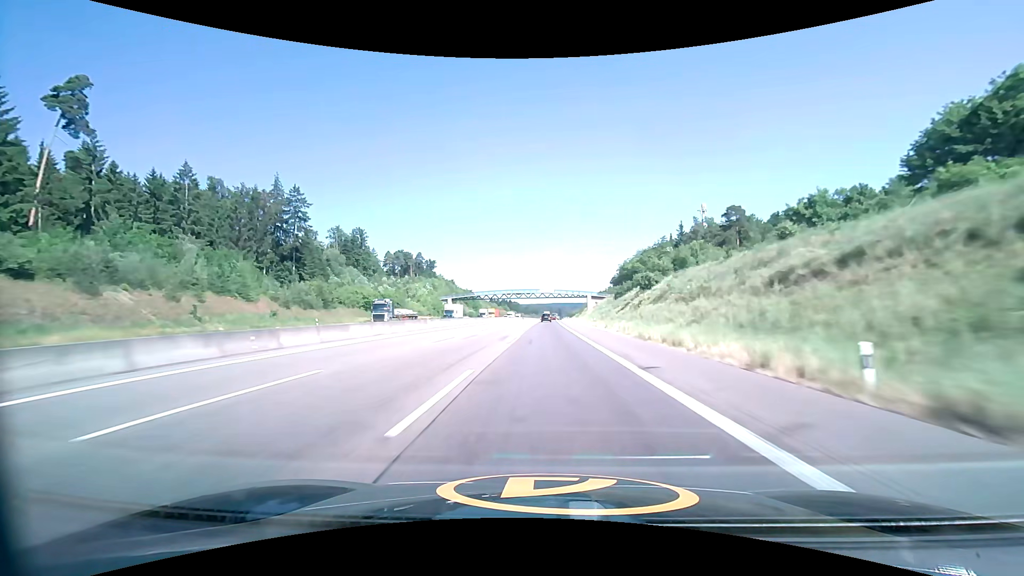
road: motorway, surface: asphalt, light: Day
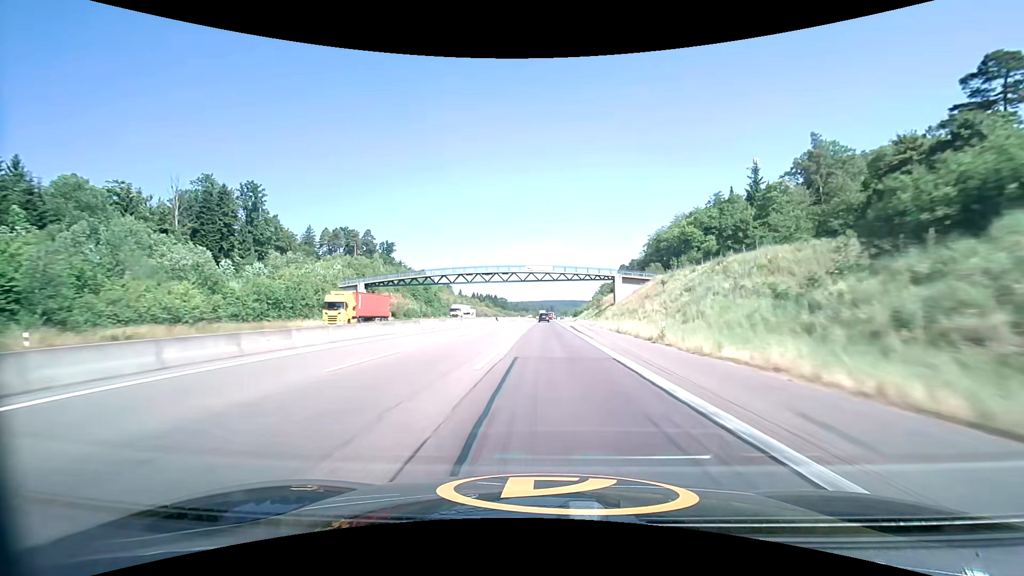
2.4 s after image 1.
(+0.8, +83.0) m; +1°
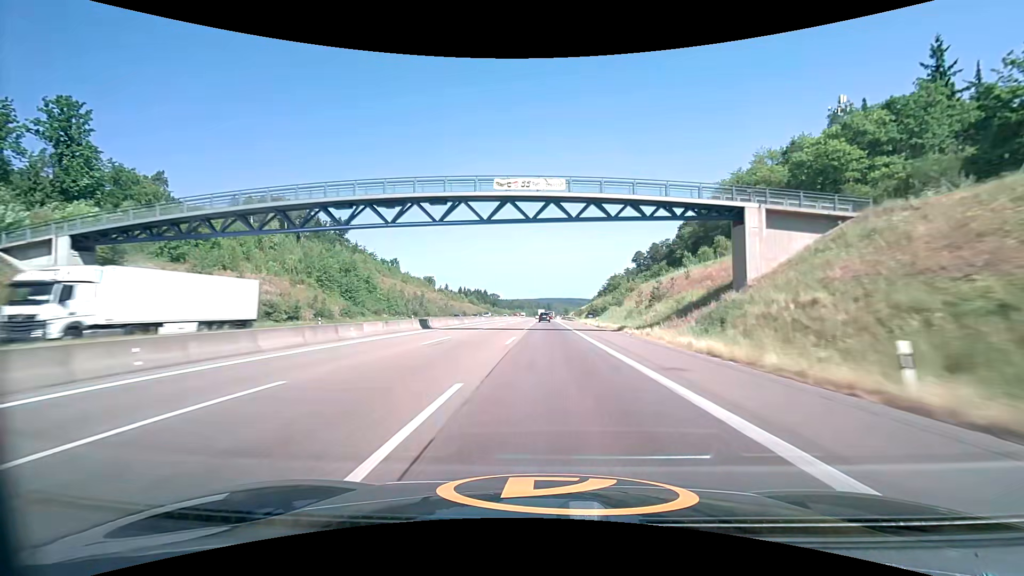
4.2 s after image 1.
(+0.3, +62.1) m; 0°
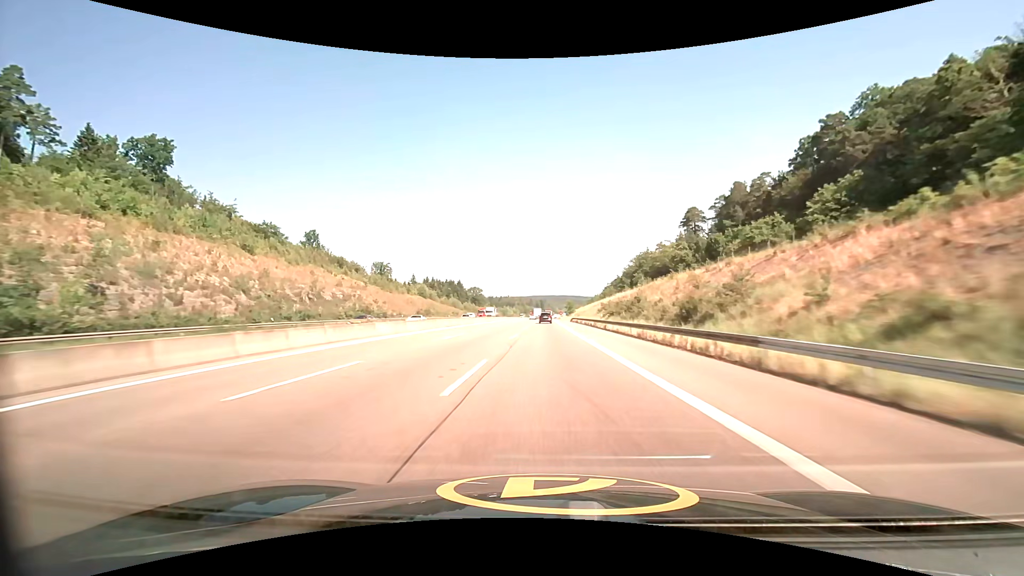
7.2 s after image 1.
(+0.9, +102.4) m; +1°
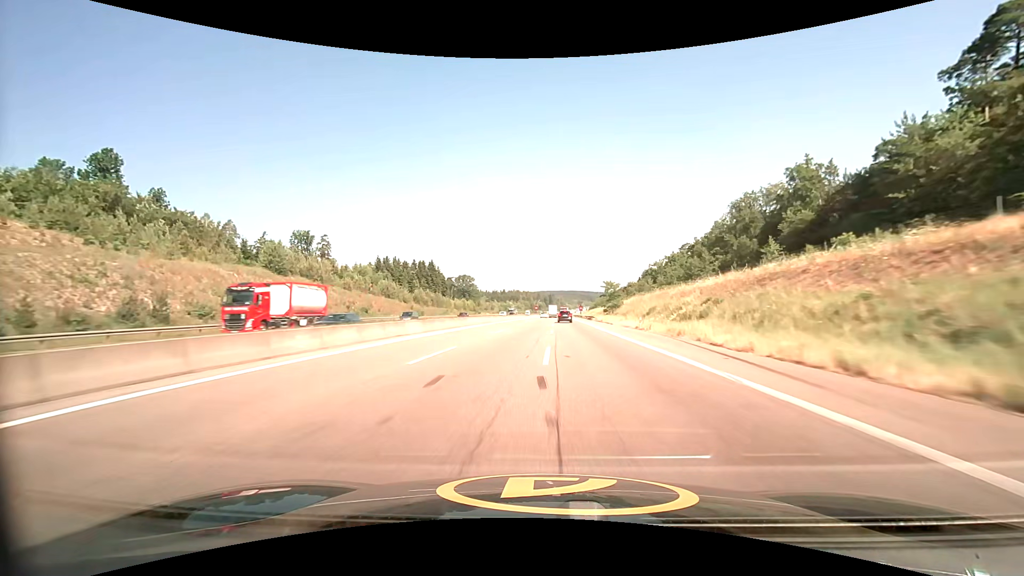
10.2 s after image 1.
(-0.8, +102.4) m; -1°
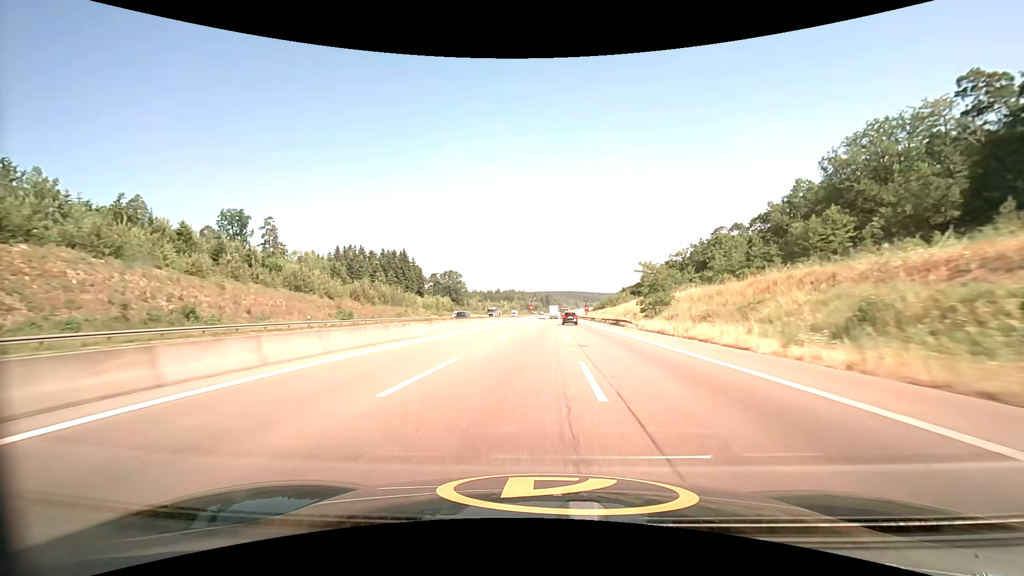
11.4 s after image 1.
(+0.1, +40.4) m; 0°
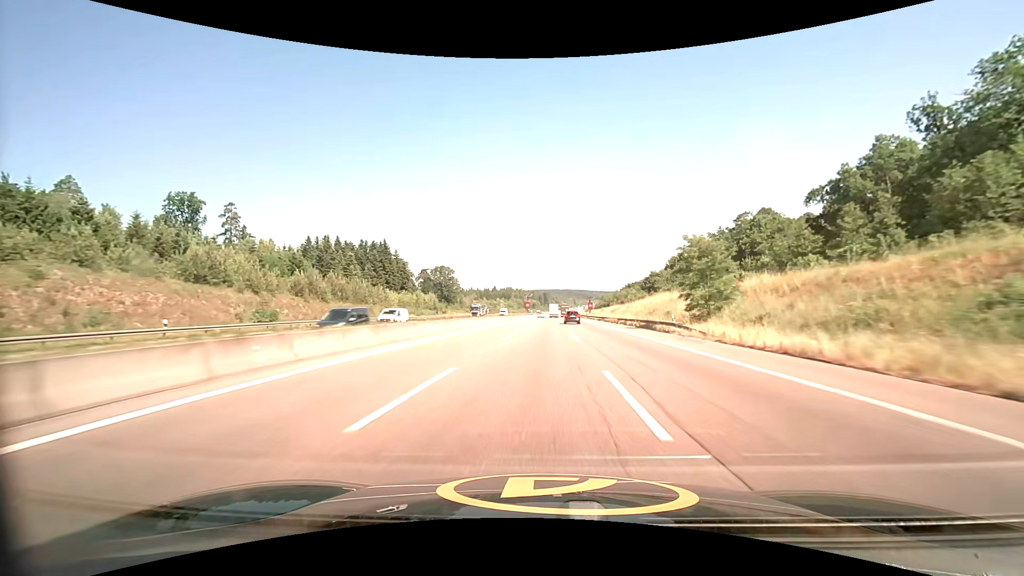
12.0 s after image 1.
(0.0, +20.1) m; 0°
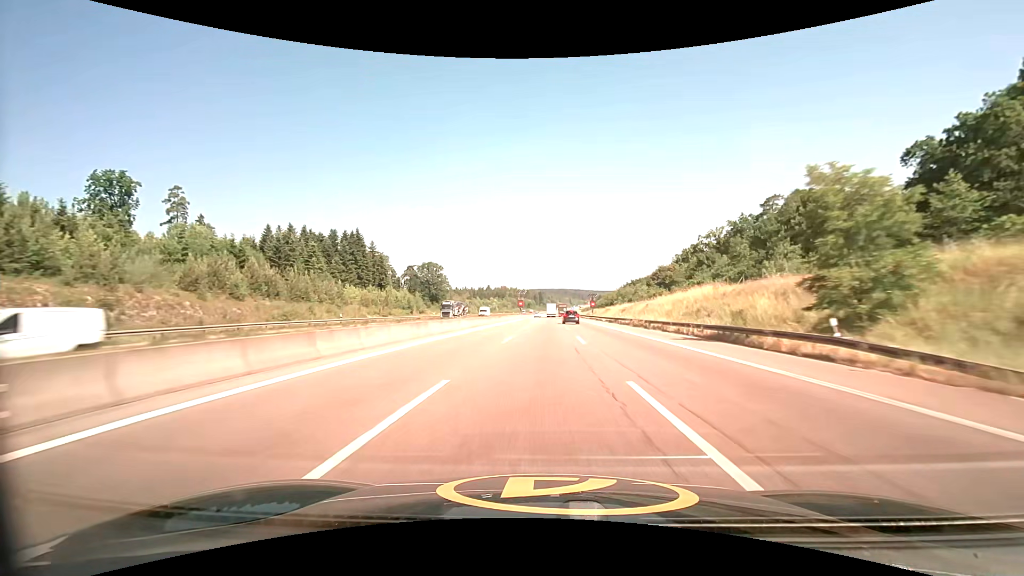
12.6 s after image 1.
(+0.1, +20.0) m; +1°
(0, +10) (0, +20) (0, +30) (0, +40) (0, +50) (+1, +60) (+1, +70) (+1, +80) (+1, +90) (+2, +100) m
